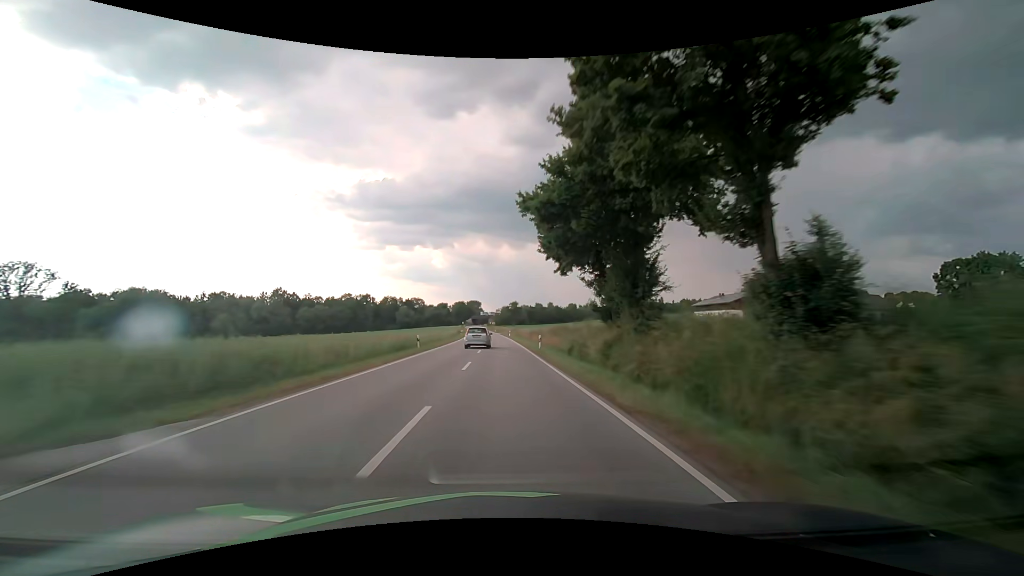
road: secondary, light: Day
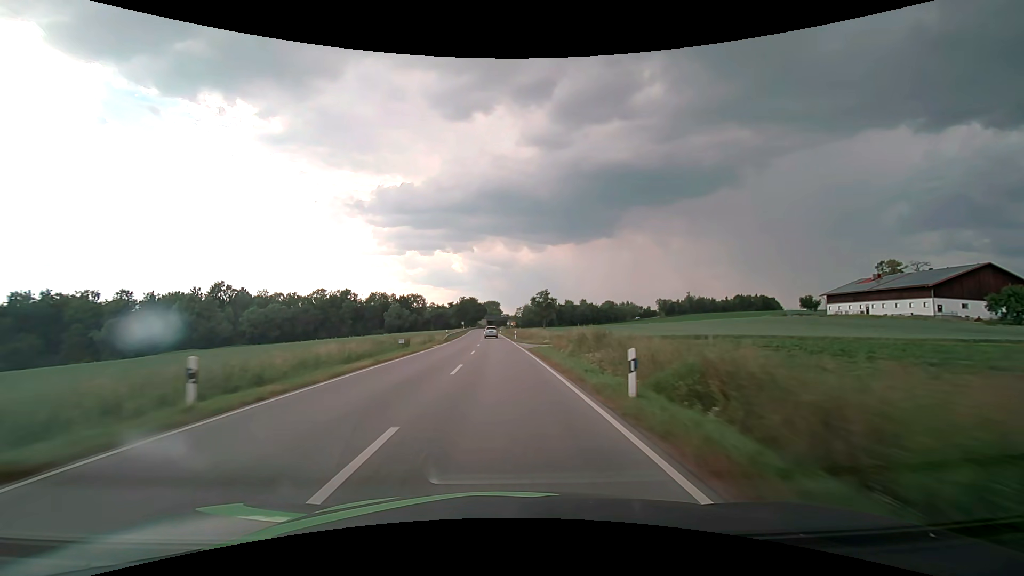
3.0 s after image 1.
(-1.3, +74.1) m; -2°
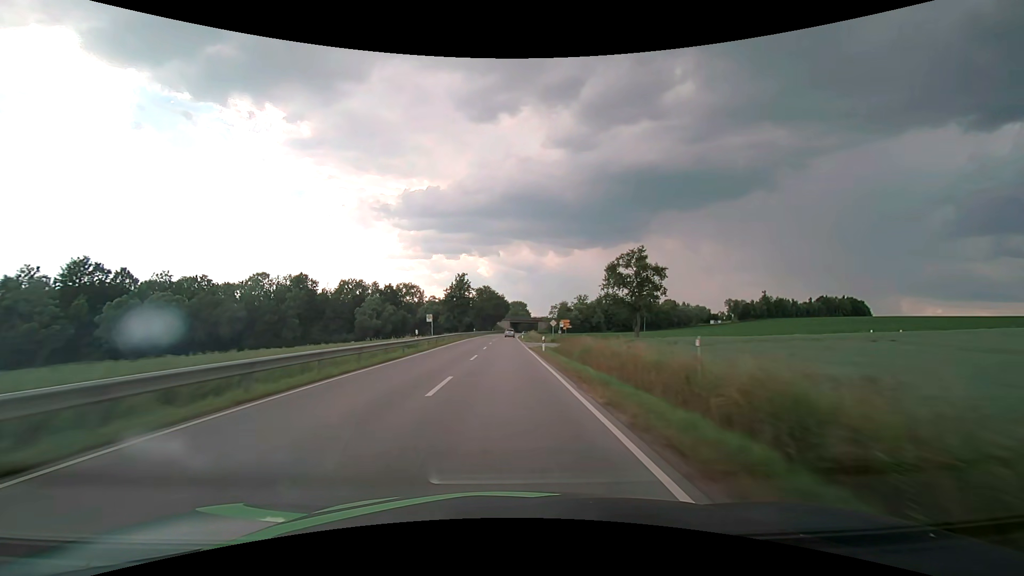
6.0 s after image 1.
(-2.2, +77.1) m; -3°
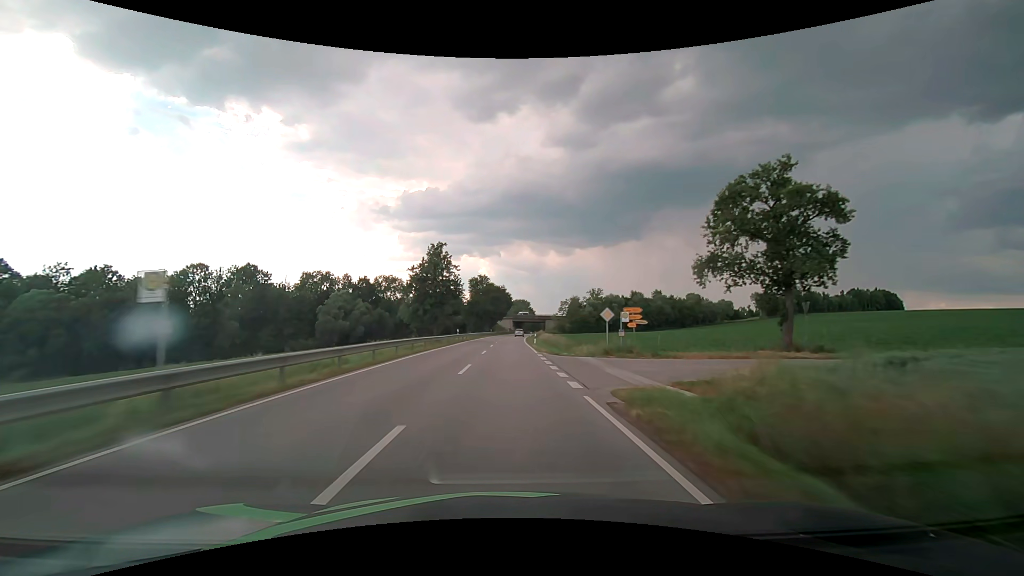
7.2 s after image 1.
(-0.1, +31.2) m; 0°
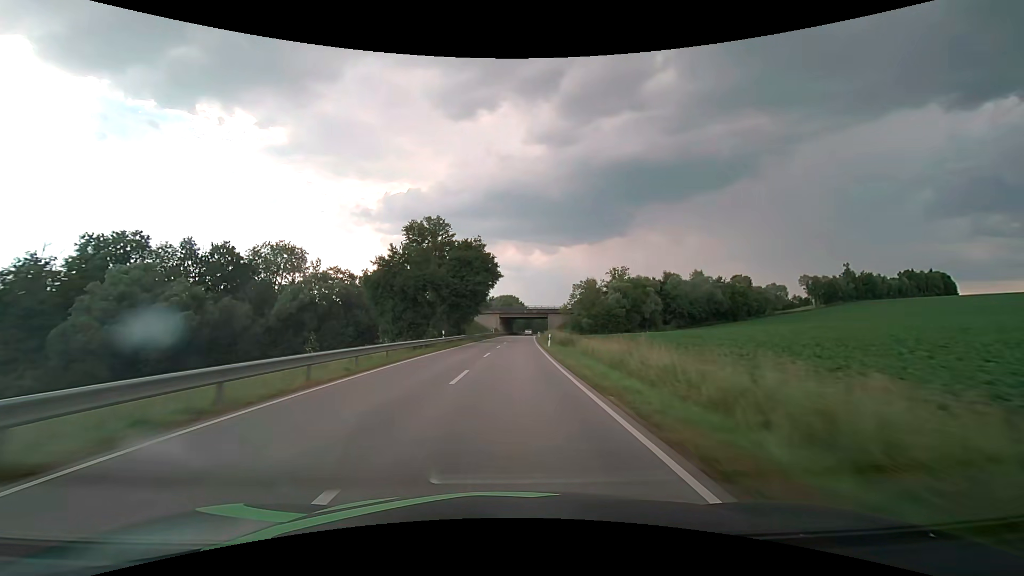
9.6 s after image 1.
(+0.4, +62.7) m; +1°
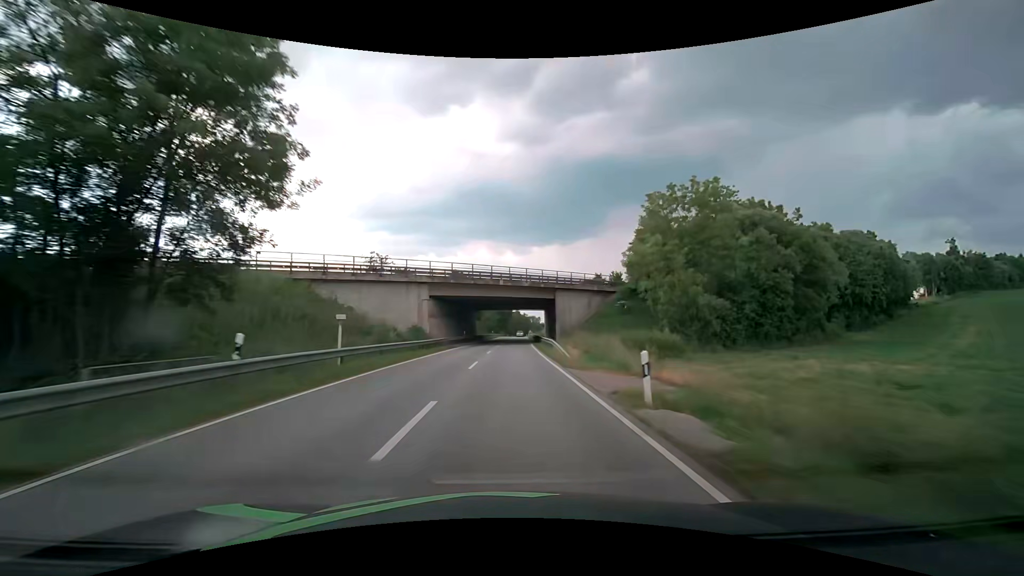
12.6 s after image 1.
(+2.5, +78.8) m; +3°
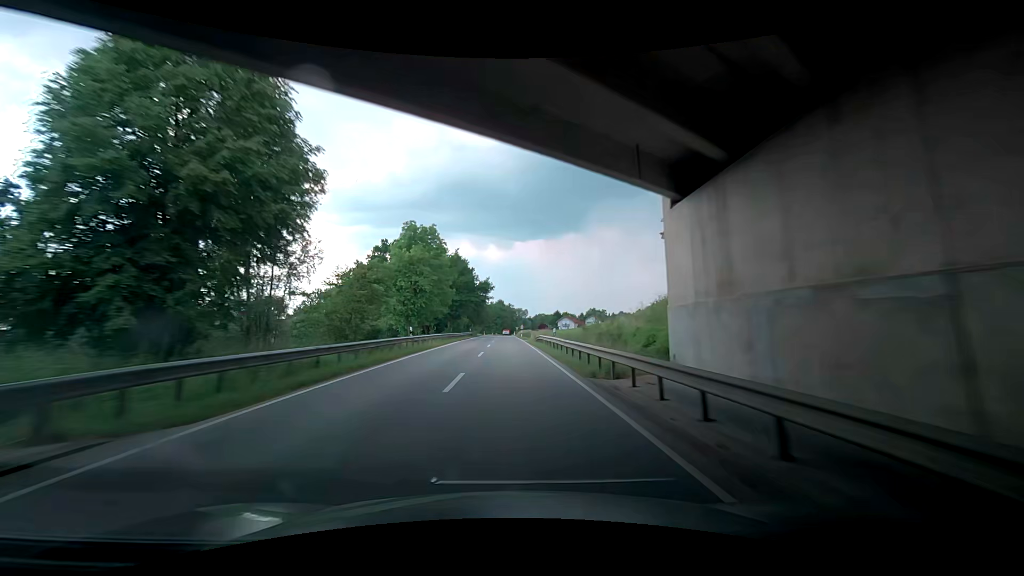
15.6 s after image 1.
(+2.0, +78.8) m; +2°
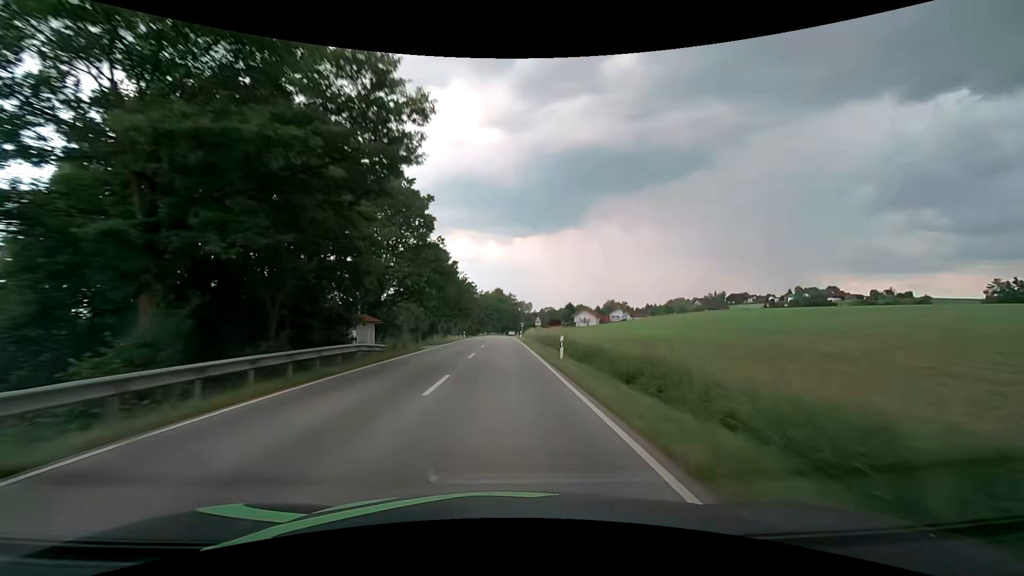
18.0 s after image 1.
(0.0, +60.2) m; 0°
(0, +10) (0, +20) (0, +30) (0, +40) (-1, +50) (-1, +60) (-1, +70) (-1, +80) (-1, +90) (-1, +100) m
